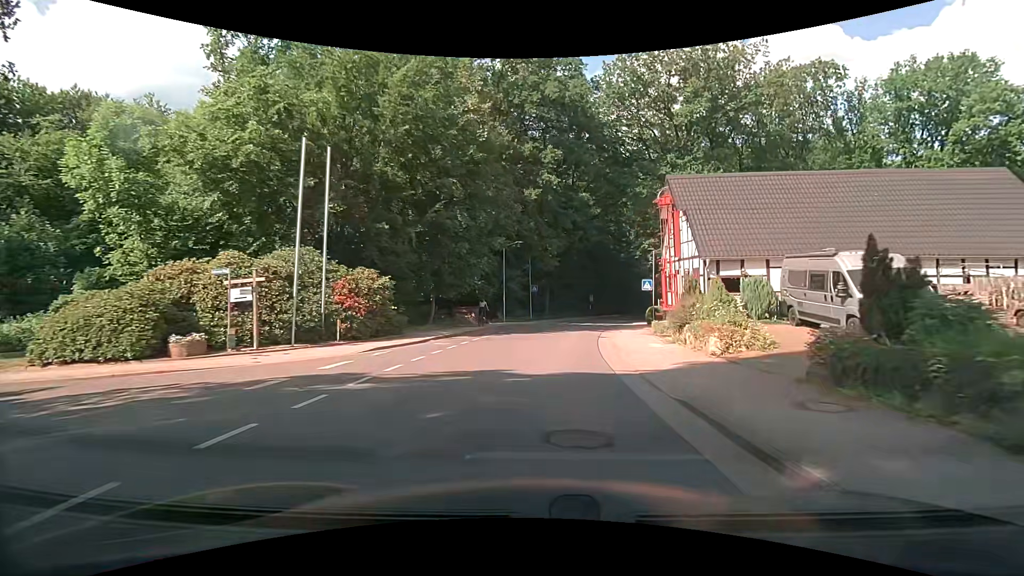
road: tertiary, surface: asphalt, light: Day
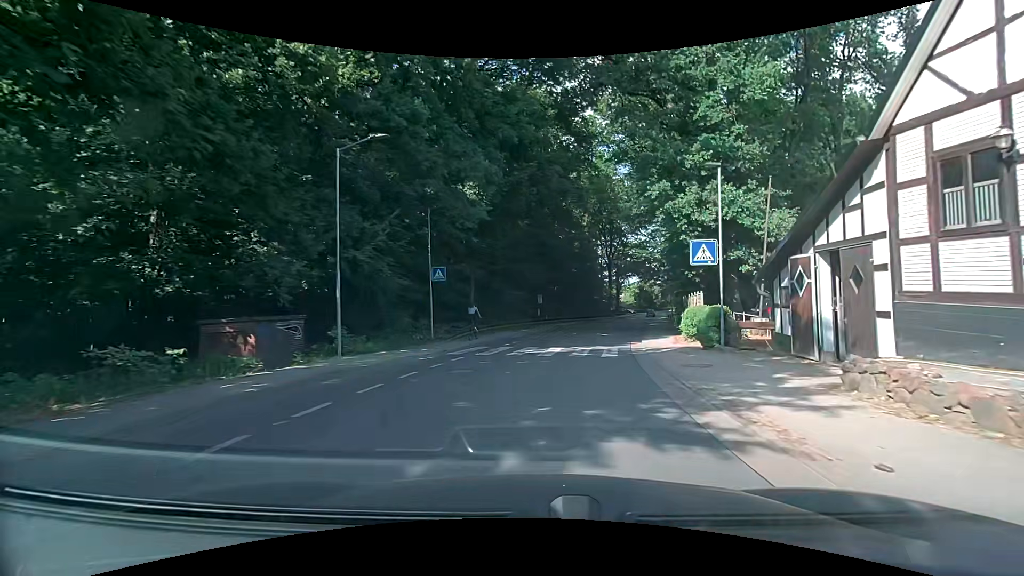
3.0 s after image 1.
(+1.4, +25.0) m; +6°
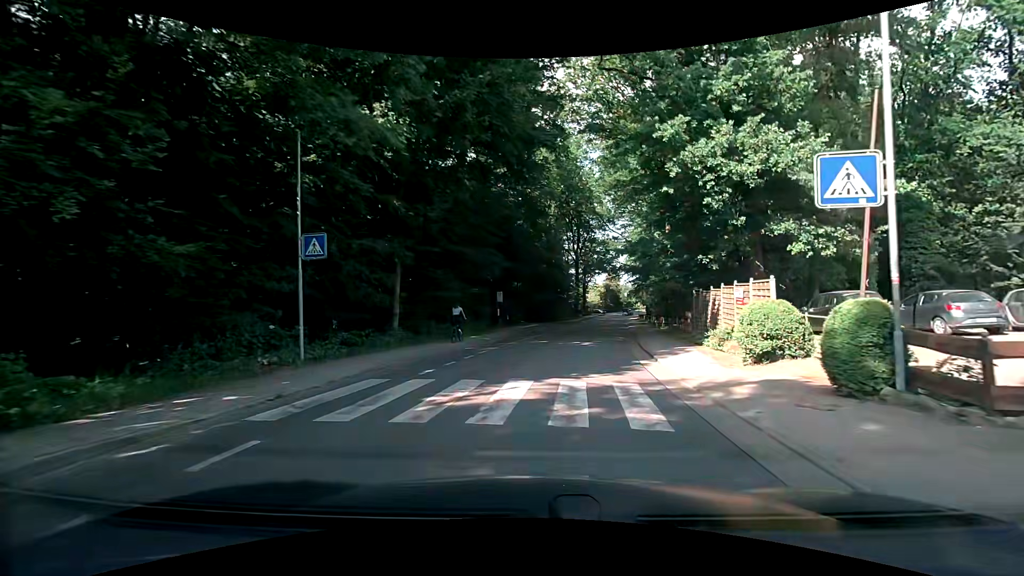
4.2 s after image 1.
(+0.4, +9.7) m; +4°
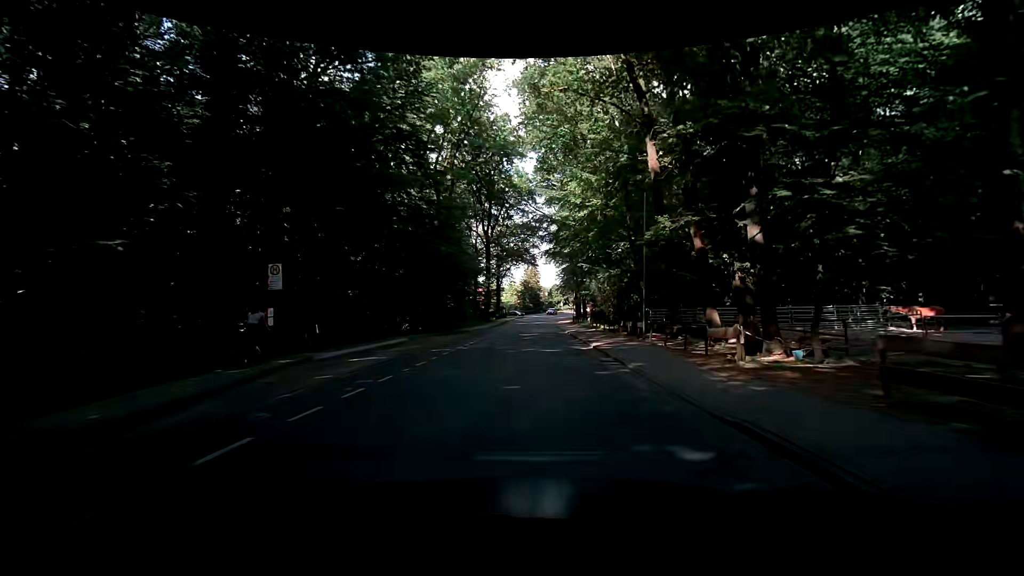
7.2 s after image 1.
(+3.5, +29.2) m; +11°
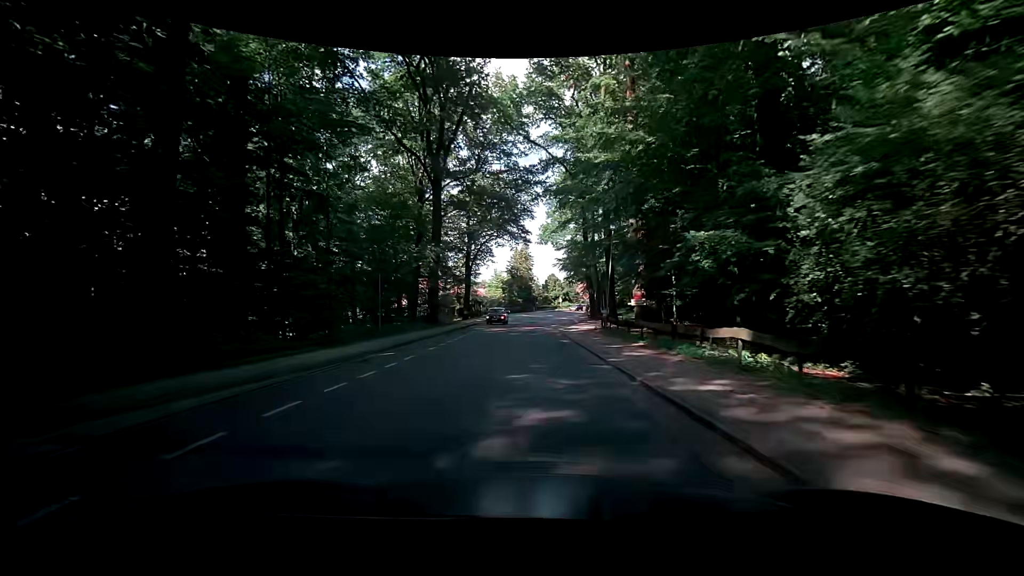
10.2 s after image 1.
(+0.2, +36.2) m; +1°
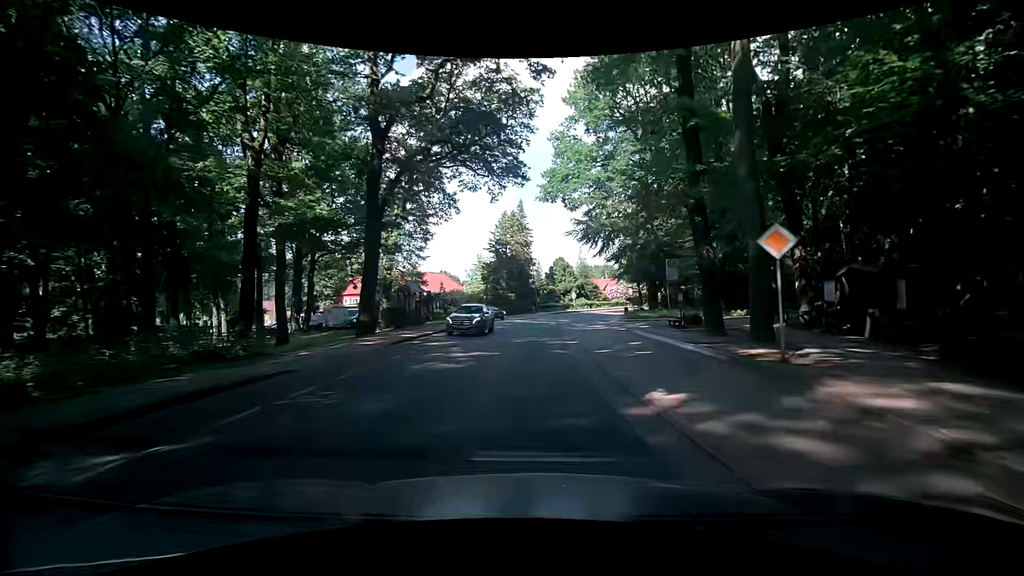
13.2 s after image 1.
(+0.1, +38.6) m; 0°
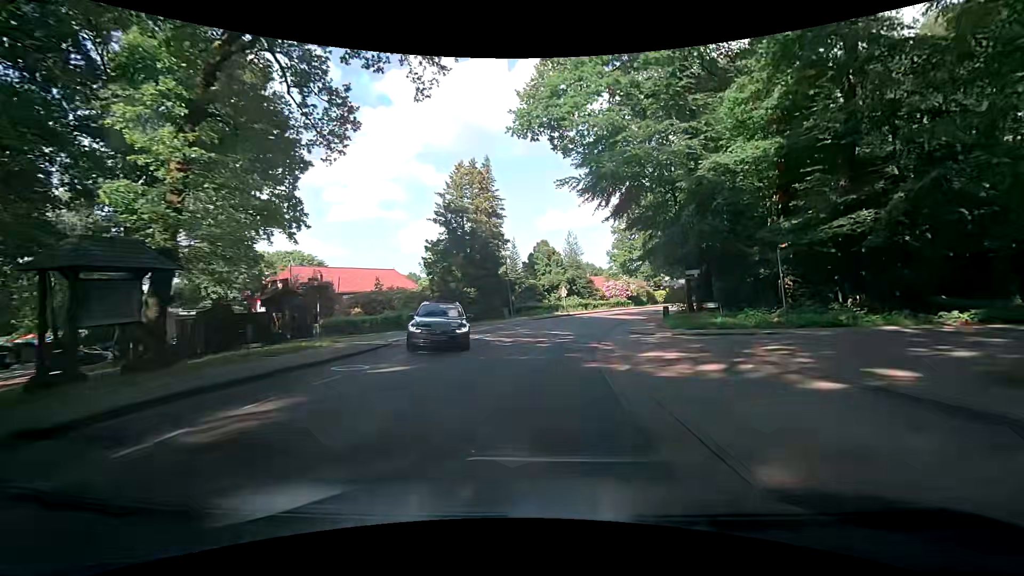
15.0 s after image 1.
(+0.6, +22.3) m; +4°
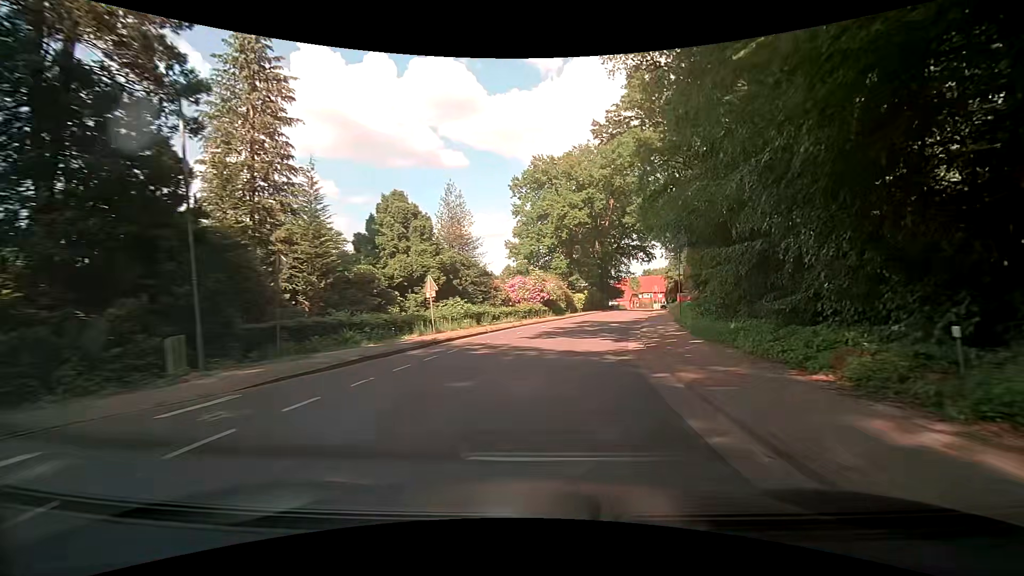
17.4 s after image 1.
(+1.8, +28.2) m; +11°
(+1, +10) (+2, +20) (+4, +30) (+7, +39) (+9, +49) (+12, +59) (+15, +68) (+17, +78) (+20, +88) (+22, +97) m
